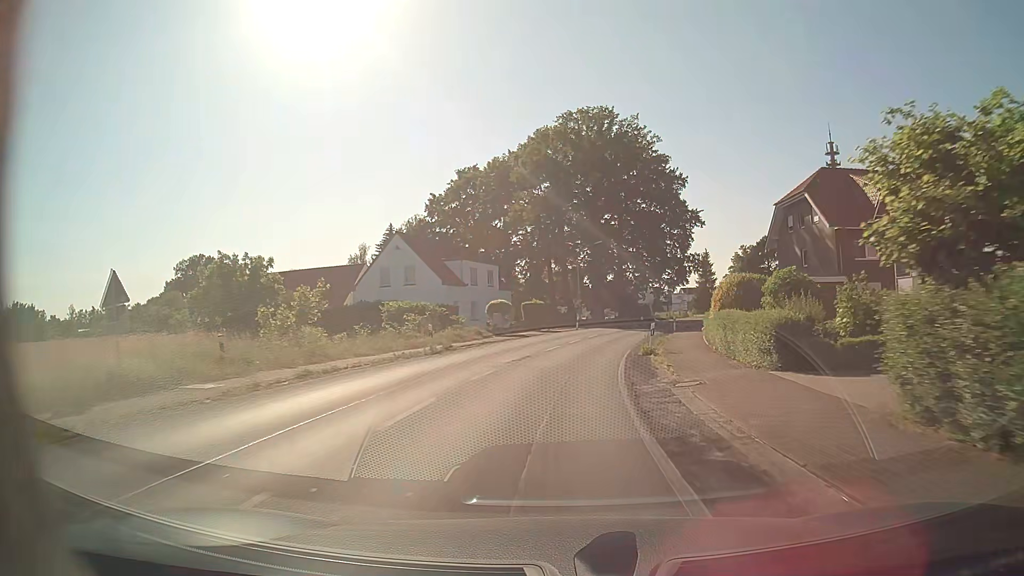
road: secondary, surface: asphalt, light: Day
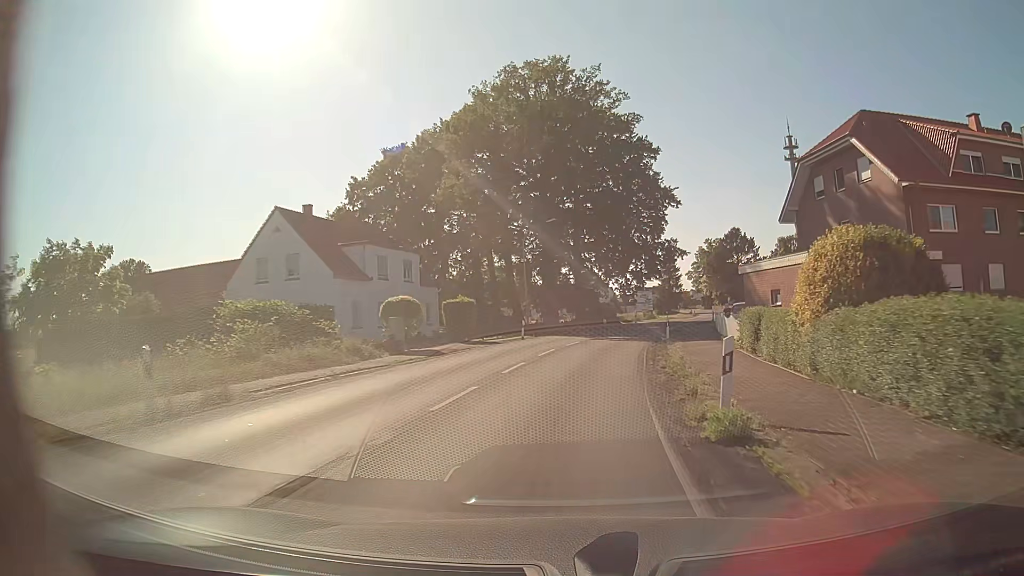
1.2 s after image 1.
(+0.4, +15.8) m; +4°
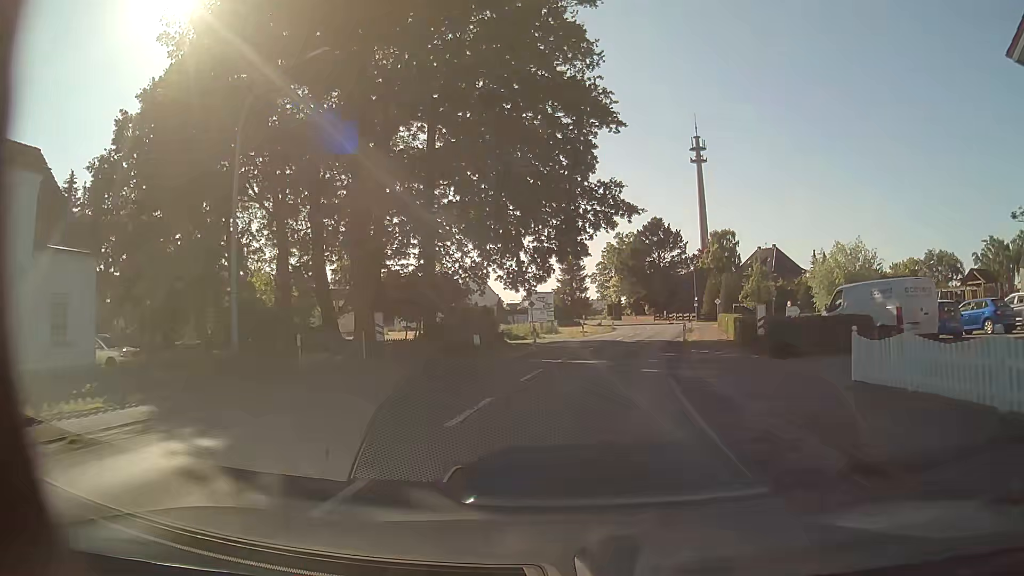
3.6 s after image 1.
(+2.5, +31.4) m; +10°
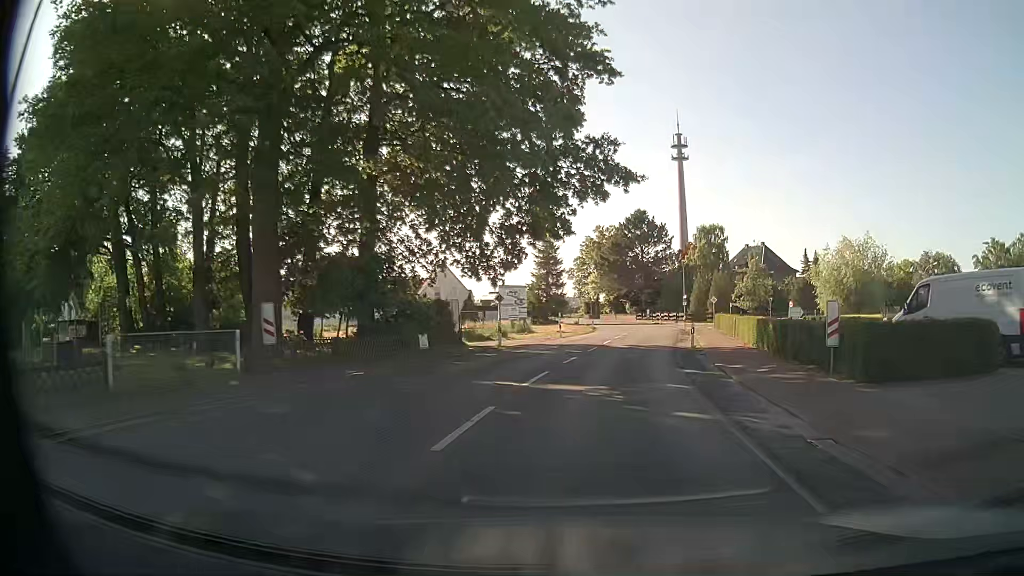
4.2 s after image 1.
(0.0, +7.9) m; +1°
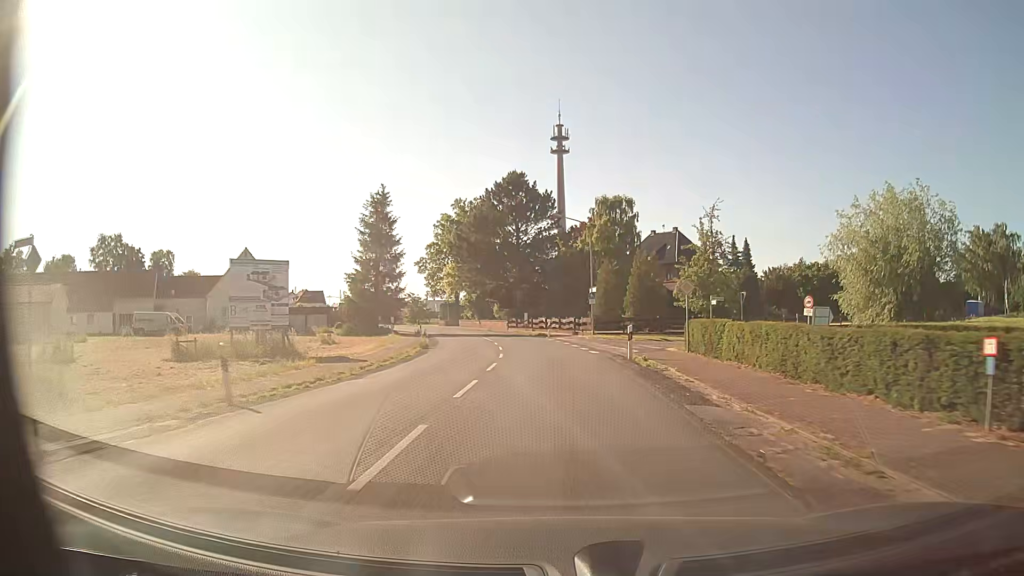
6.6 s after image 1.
(+3.7, +31.3) m; +11°
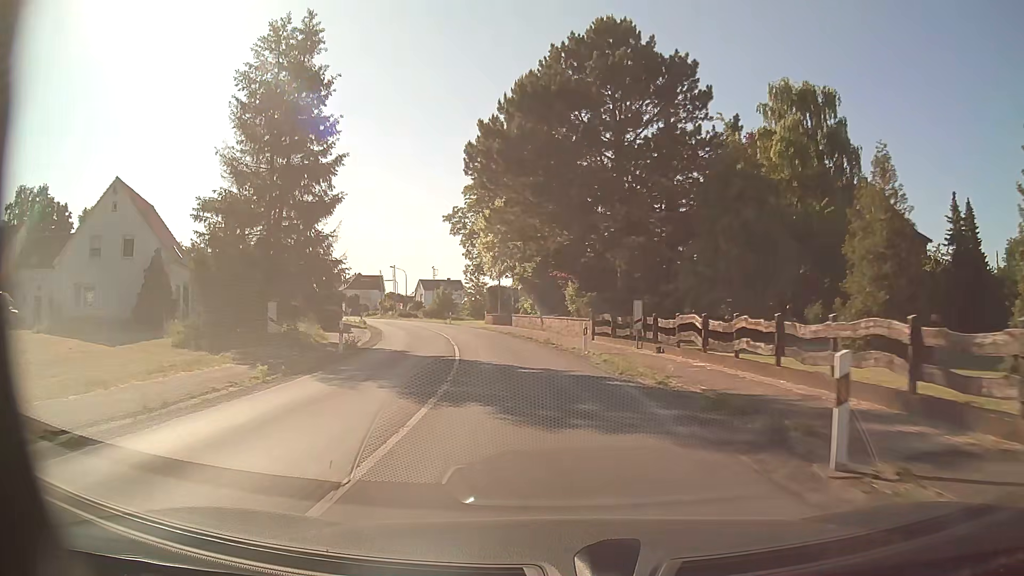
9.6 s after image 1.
(-1.1, +39.5) m; -7°
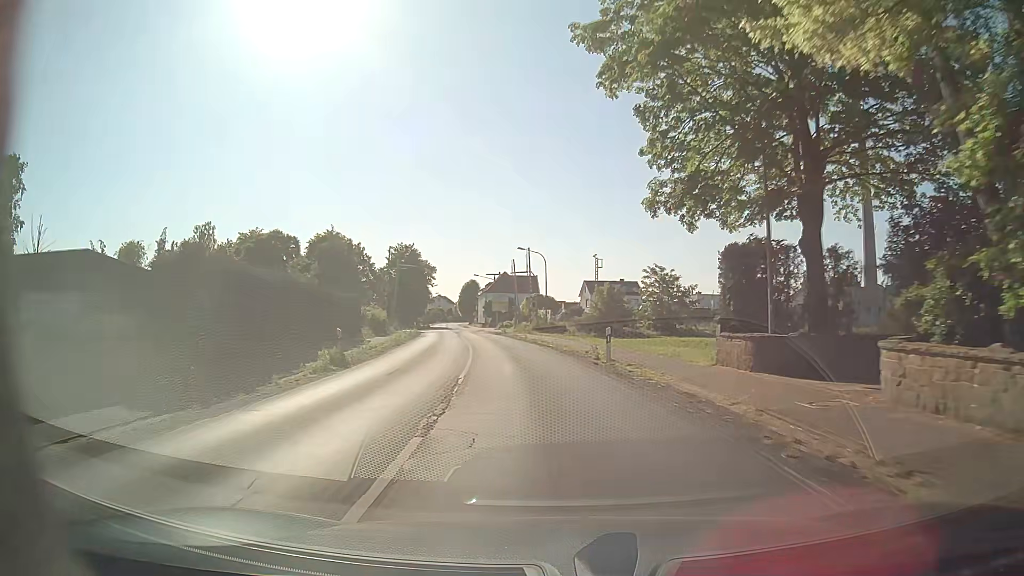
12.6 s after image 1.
(-5.4, +38.9) m; -16°
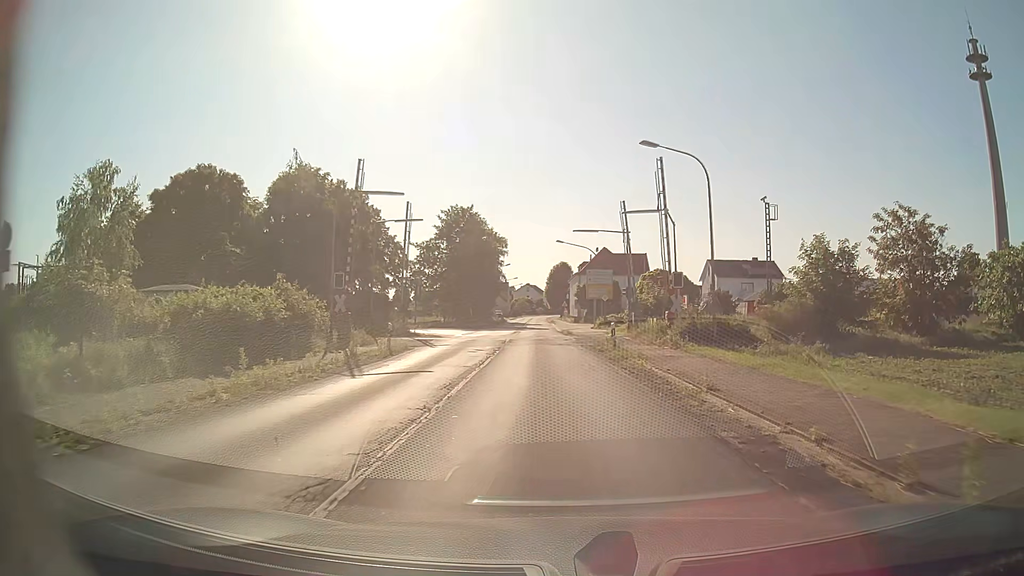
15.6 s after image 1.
(-2.3, +34.4) m; -7°
(0, +10) (0, +20) (-1, +30) (-1, +40) (-2, +50) (-2, +60) (+2, +69) (+10, +75) (+18, +80) (+27, +85) m
